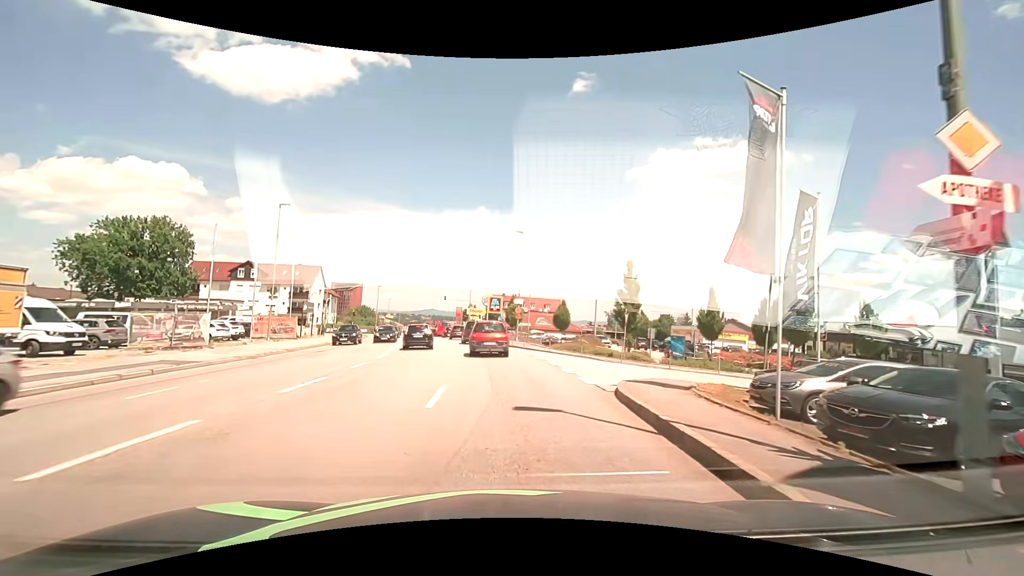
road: tertiary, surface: asphalt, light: Day
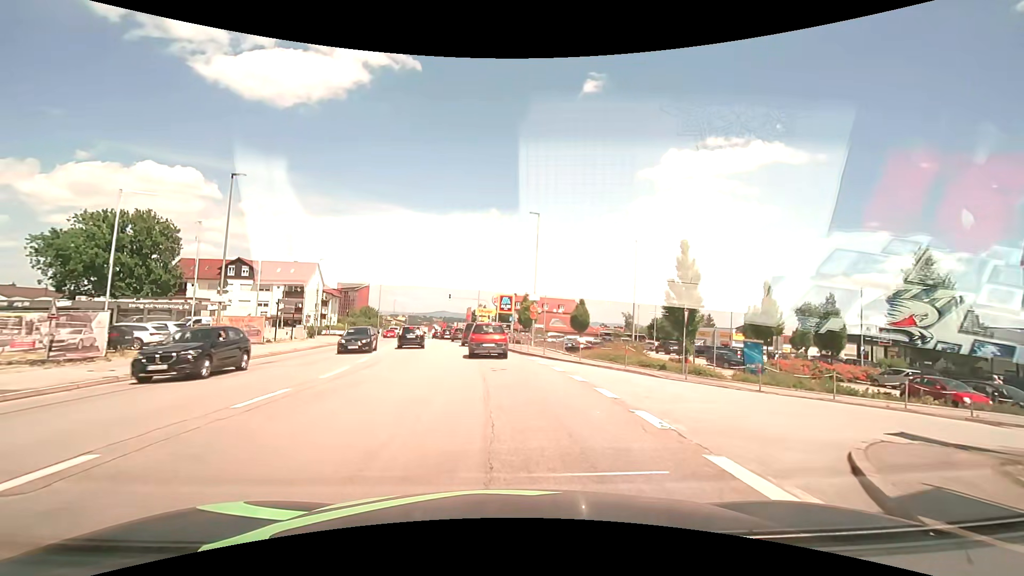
(-0.1, +8.2) m; -1°
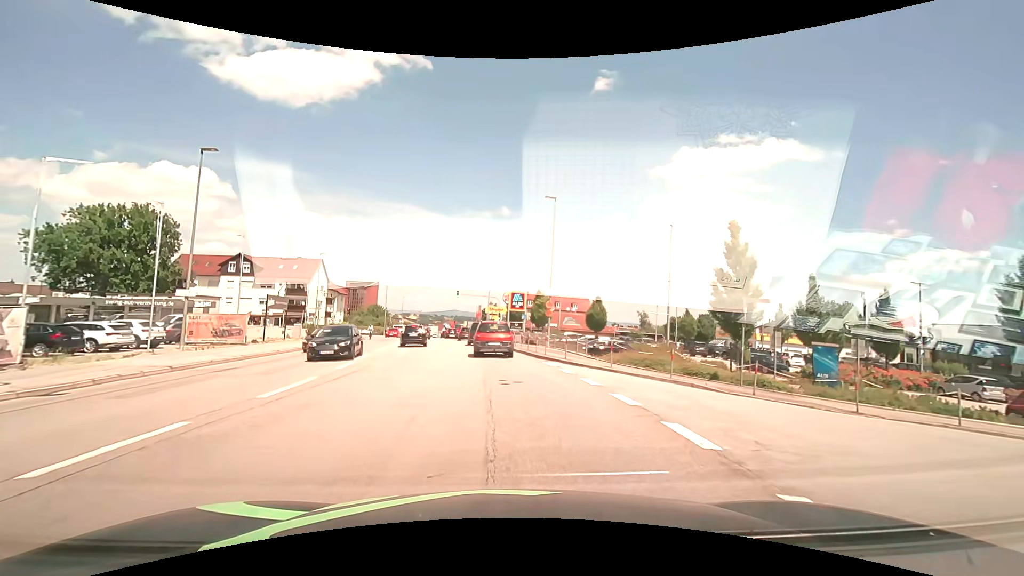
(-0.1, +4.3) m; -1°
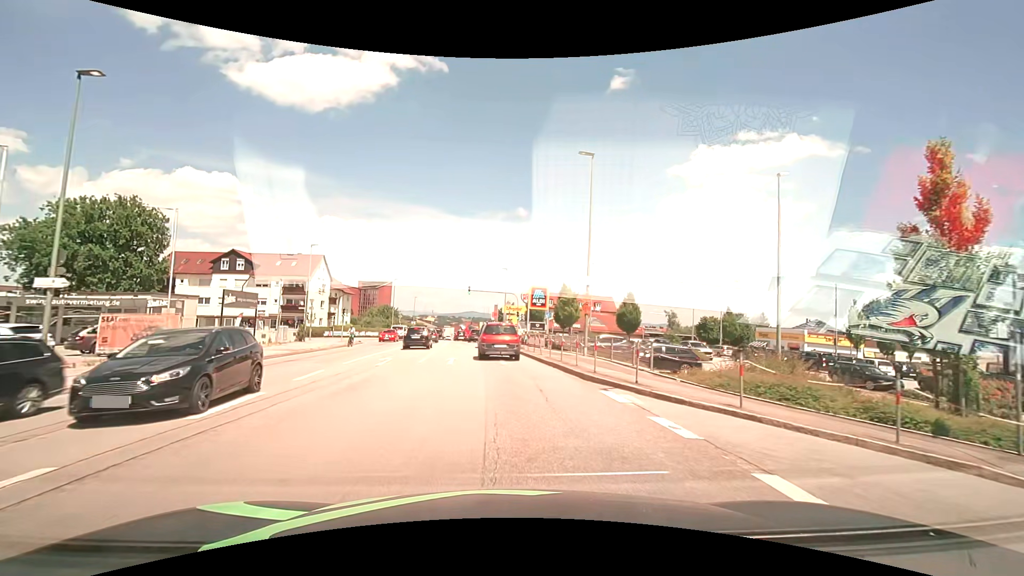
(-0.2, +8.6) m; -2°
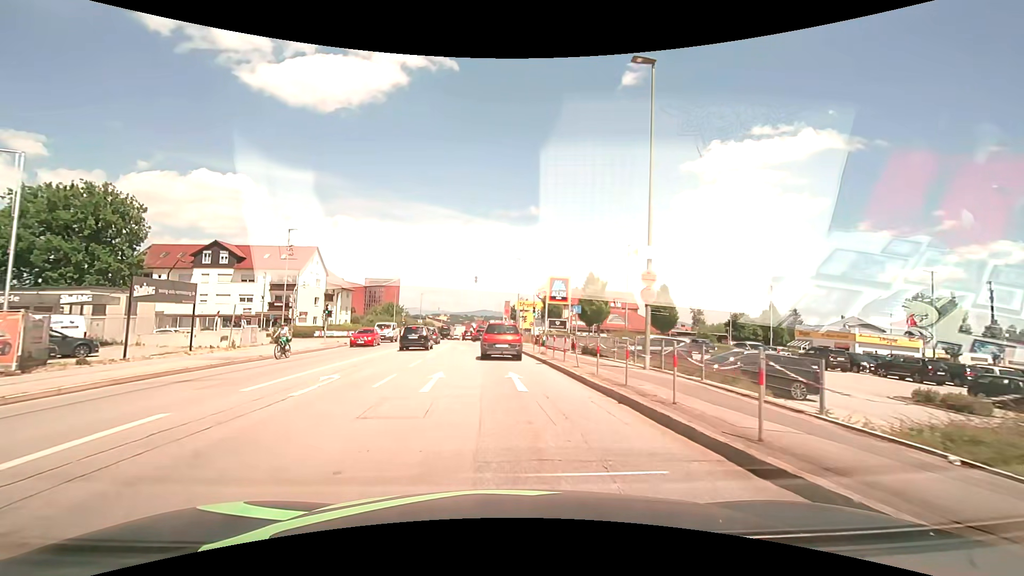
(-0.1, +8.5) m; -1°
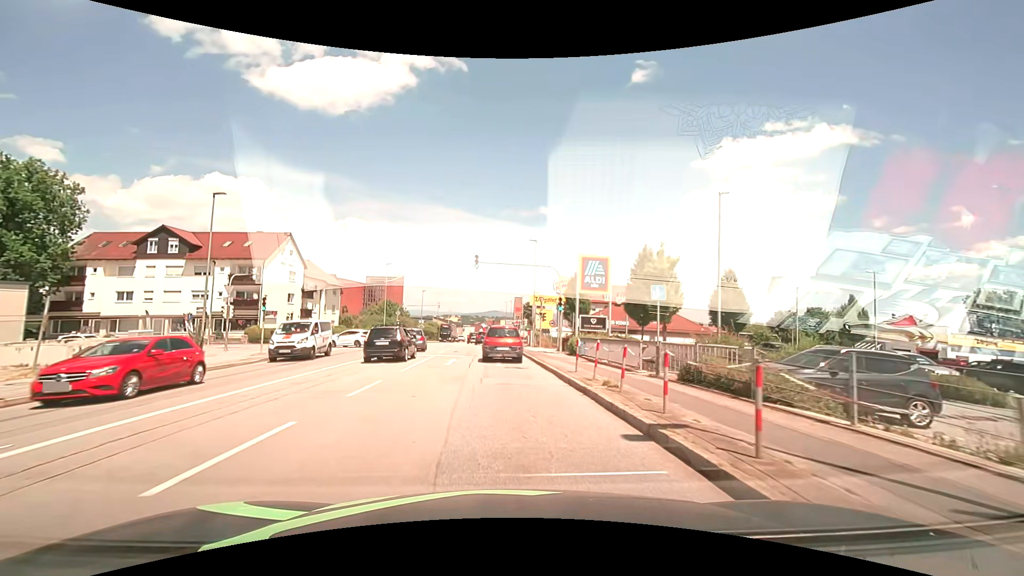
(-0.2, +13.3) m; -2°
